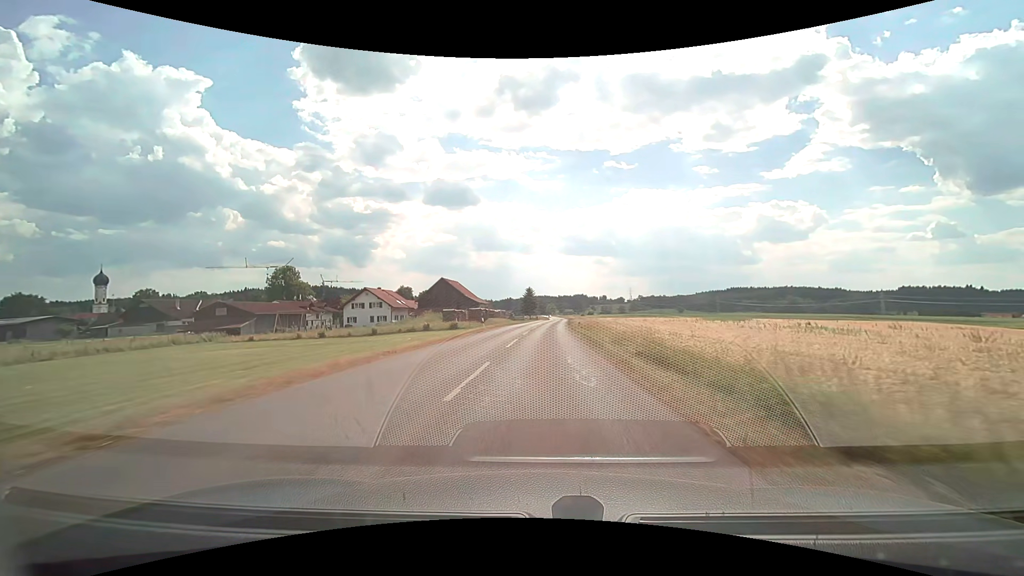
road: tertiary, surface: asphalt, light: Day
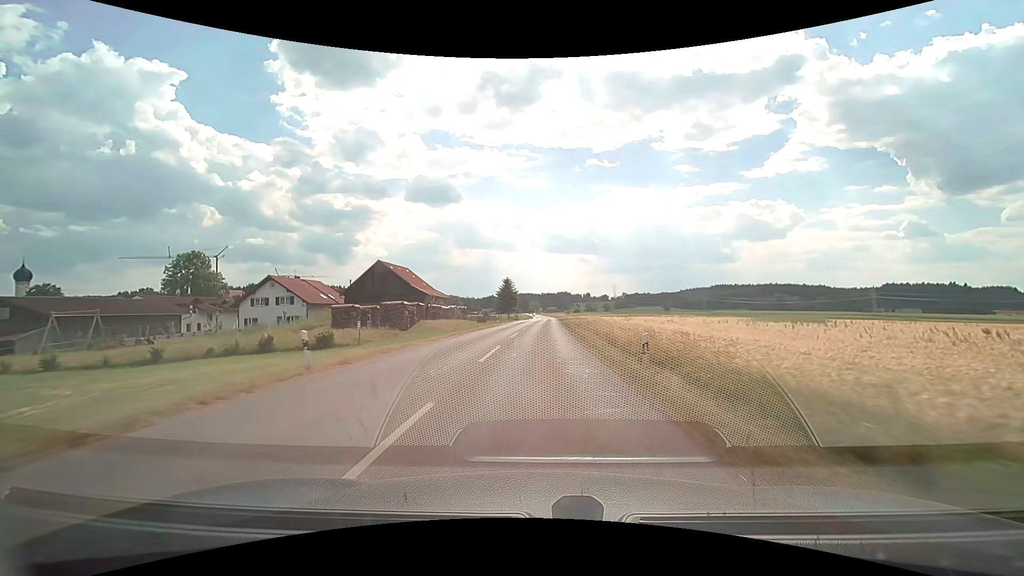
(+0.6, +30.4) m; +2°
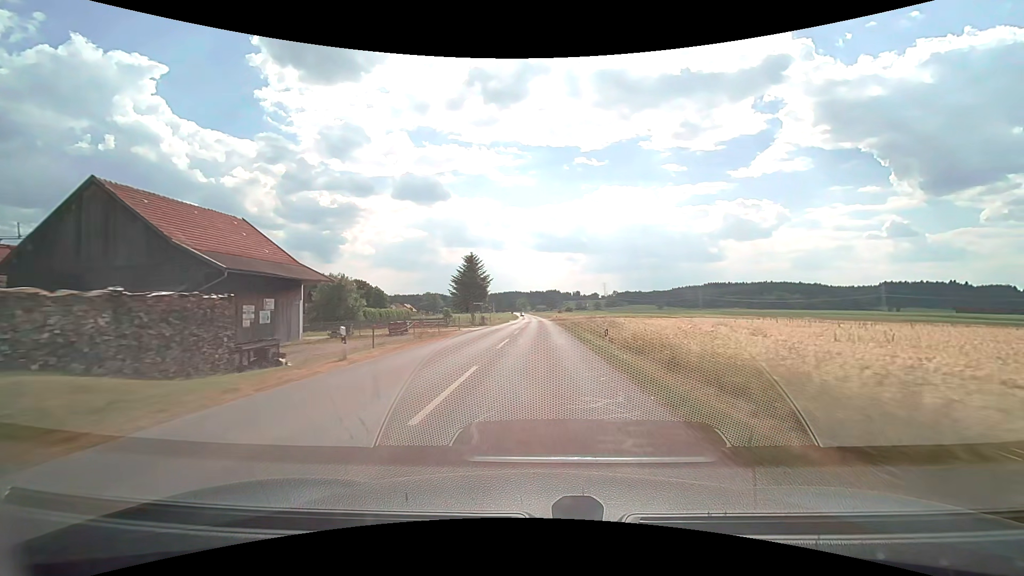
(+0.5, +43.4) m; +1°
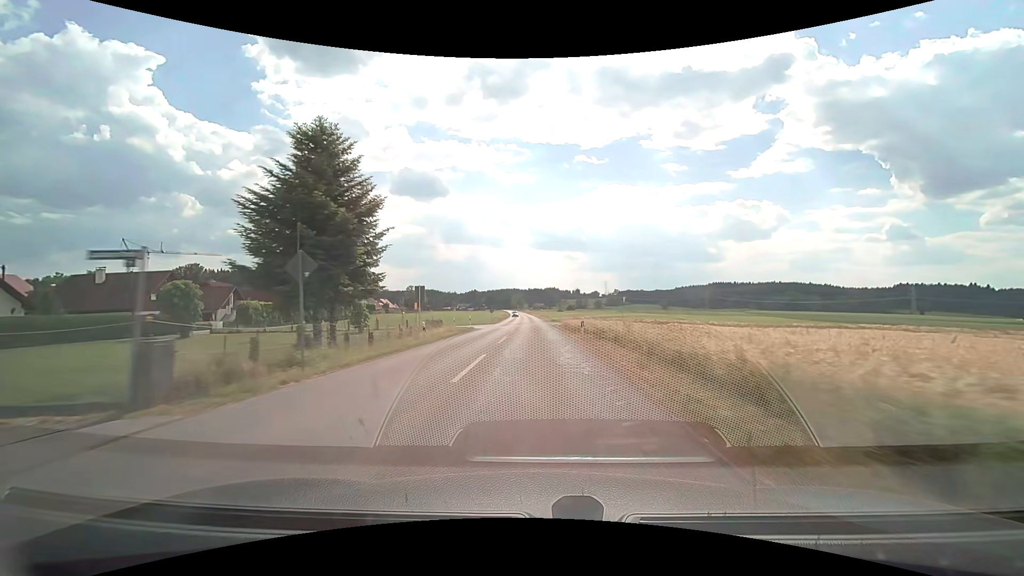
(+0.3, +44.5) m; 0°
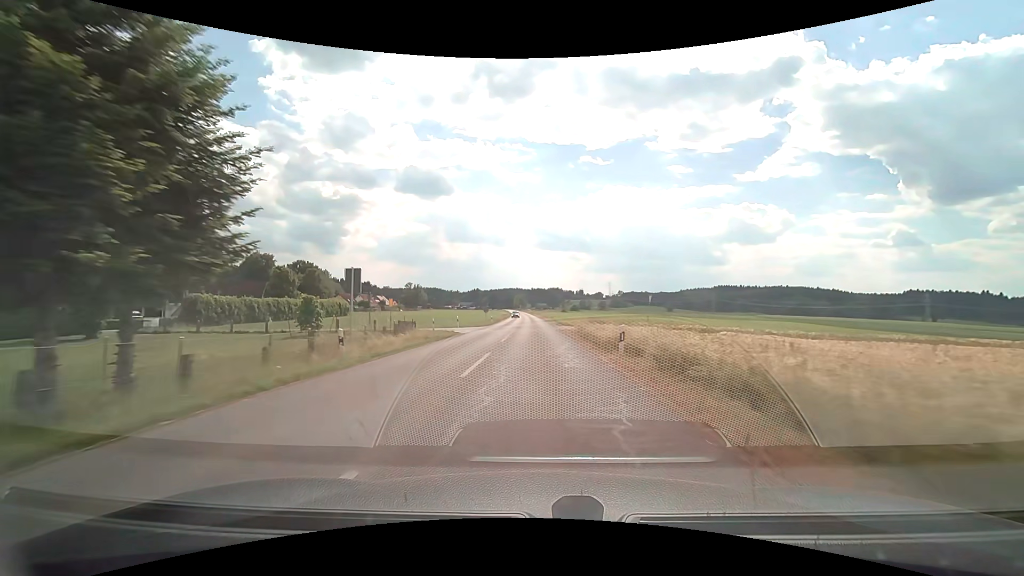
(0.0, +11.1) m; 0°
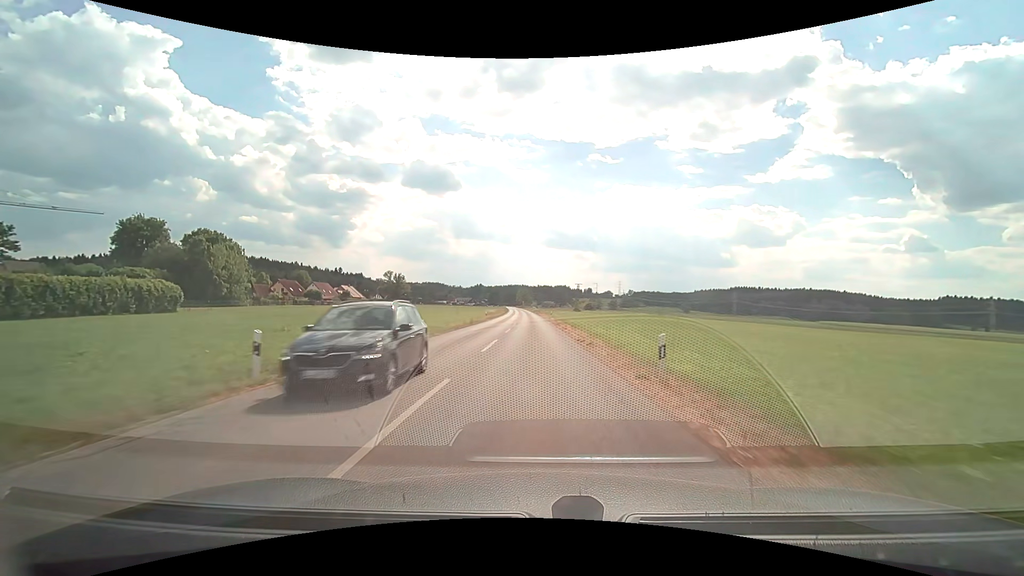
(-0.2, +54.7) m; -1°
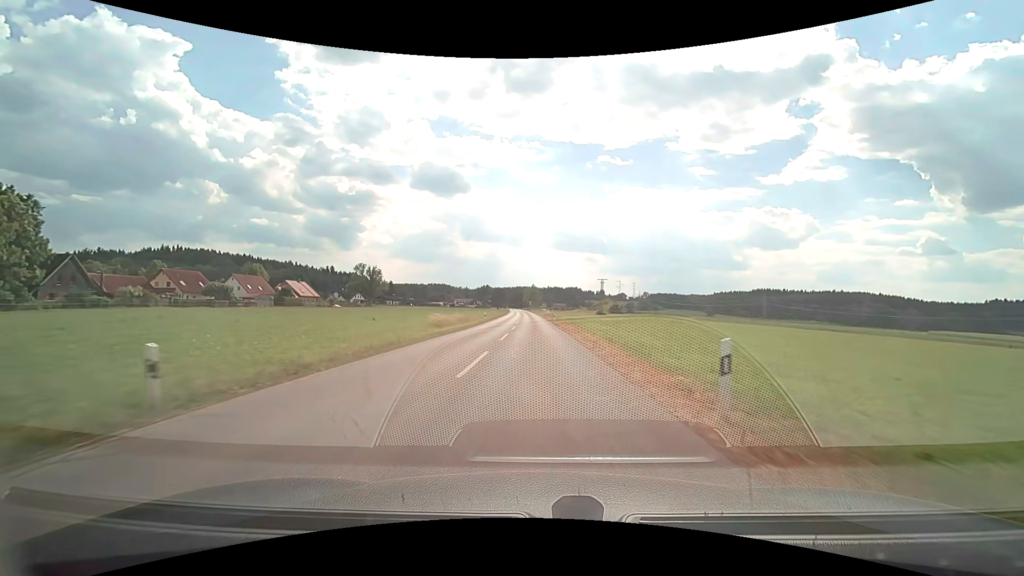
(-0.5, +53.6) m; -1°
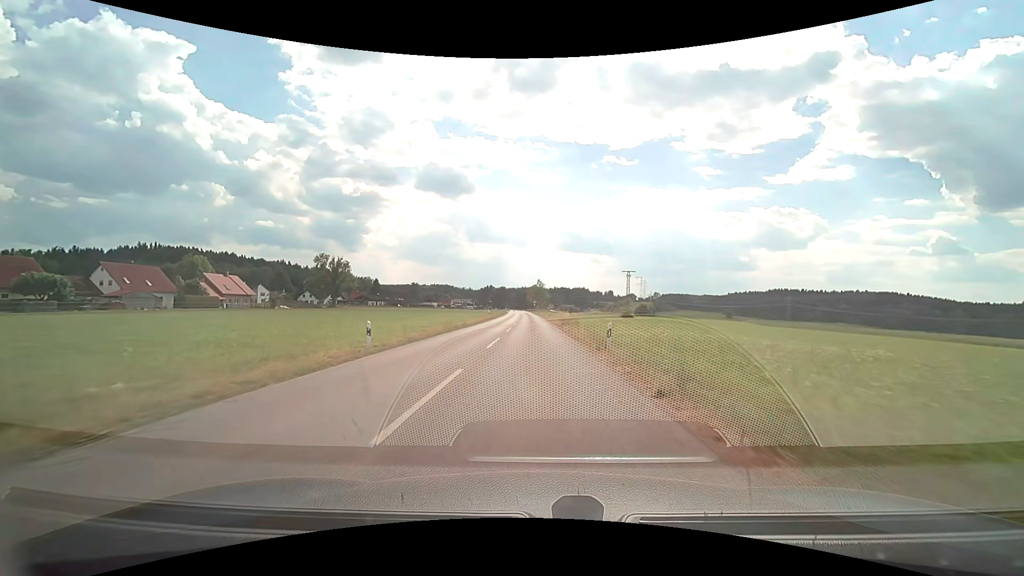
(-0.1, +40.6) m; -1°
(0, +10) (0, +20) (0, +30) (0, +40) (0, +50) (-1, +60) (-1, +70) (-1, +80) (-1, +90) (-2, +100) m
